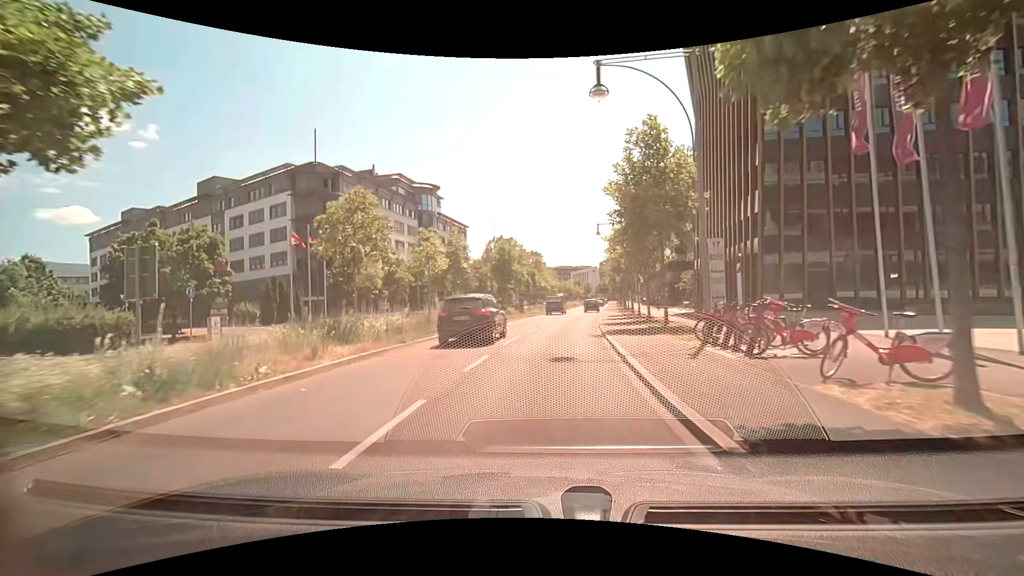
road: primary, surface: asphalt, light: Day
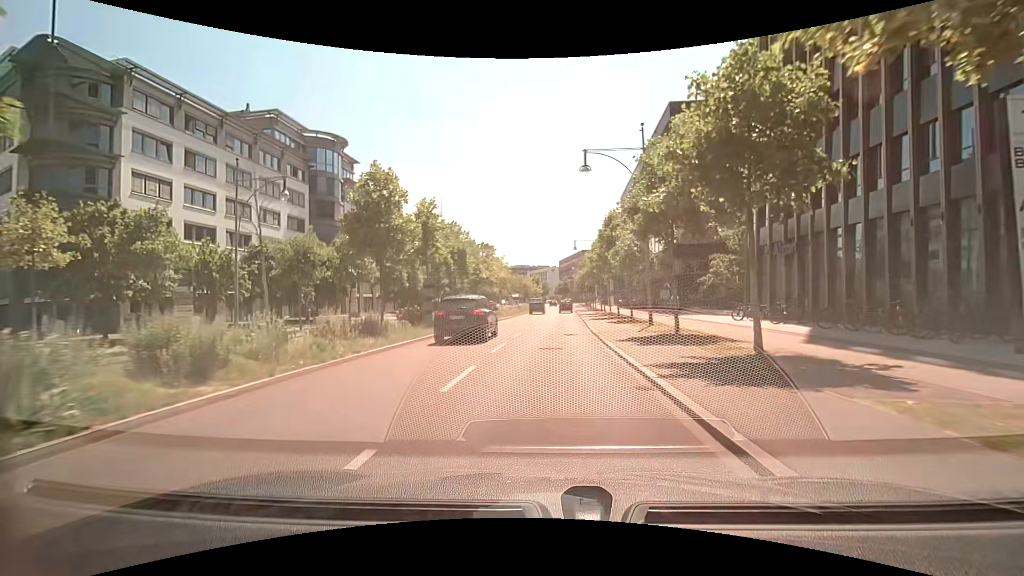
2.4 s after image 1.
(+1.2, +26.0) m; +5°
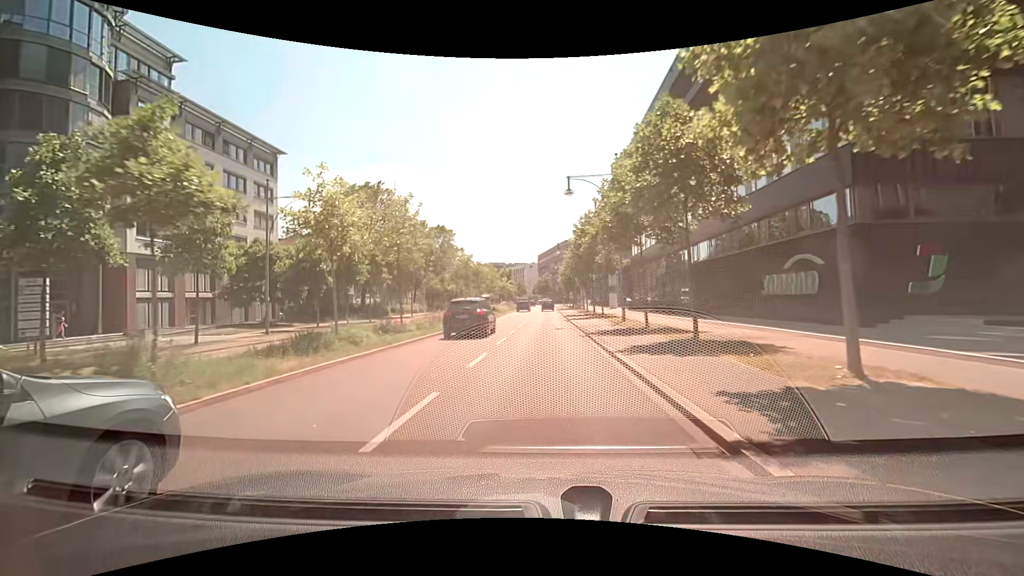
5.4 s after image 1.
(+0.7, +32.8) m; +1°
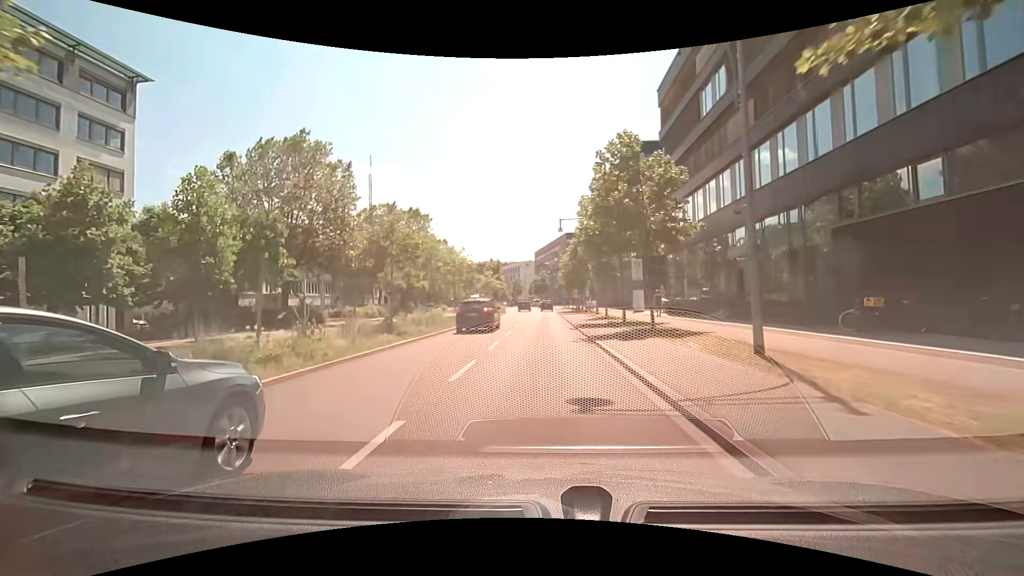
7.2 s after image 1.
(+0.3, +19.8) m; +1°
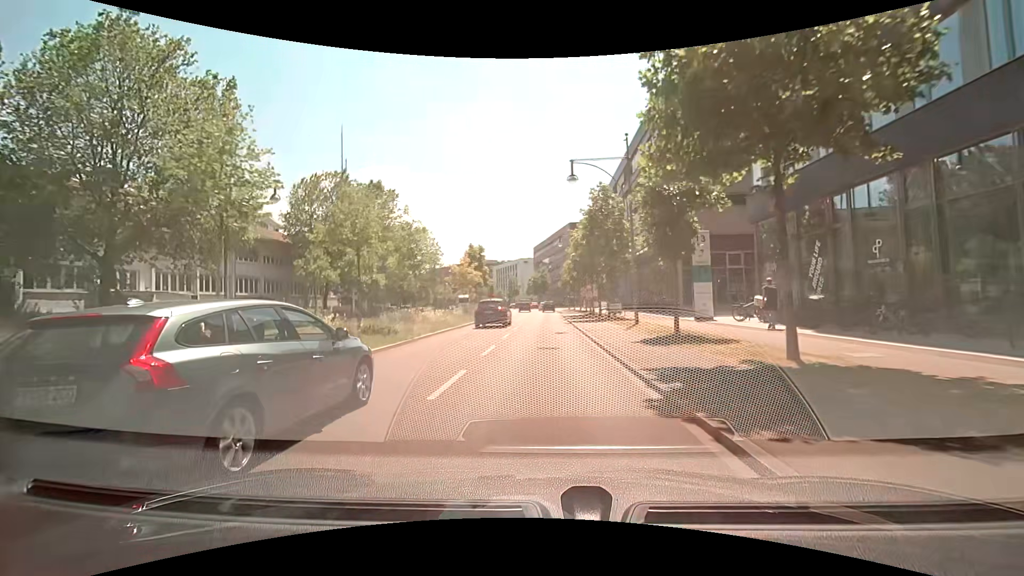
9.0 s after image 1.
(+0.1, +19.7) m; 0°
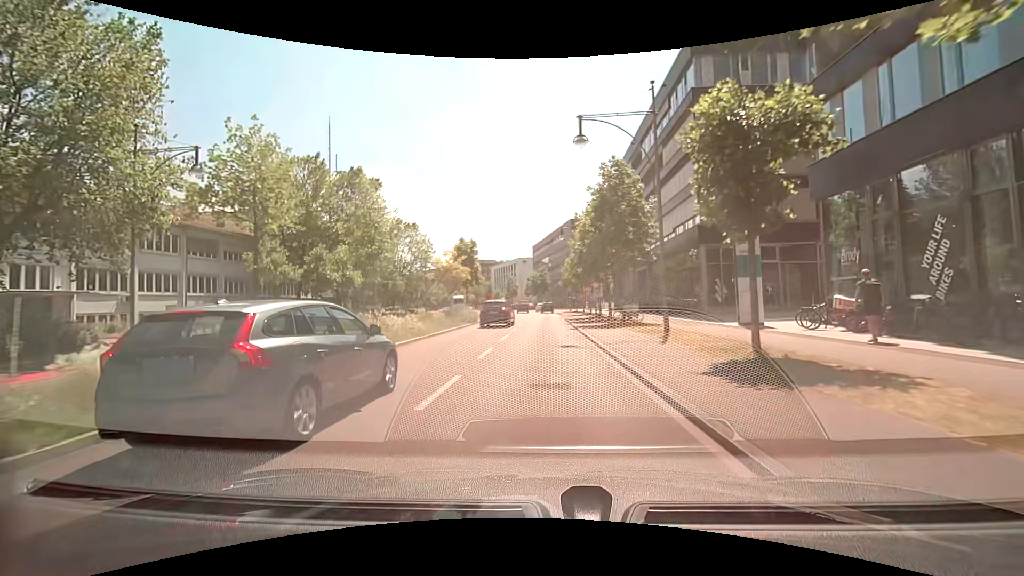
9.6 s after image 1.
(0.0, +6.6) m; +1°
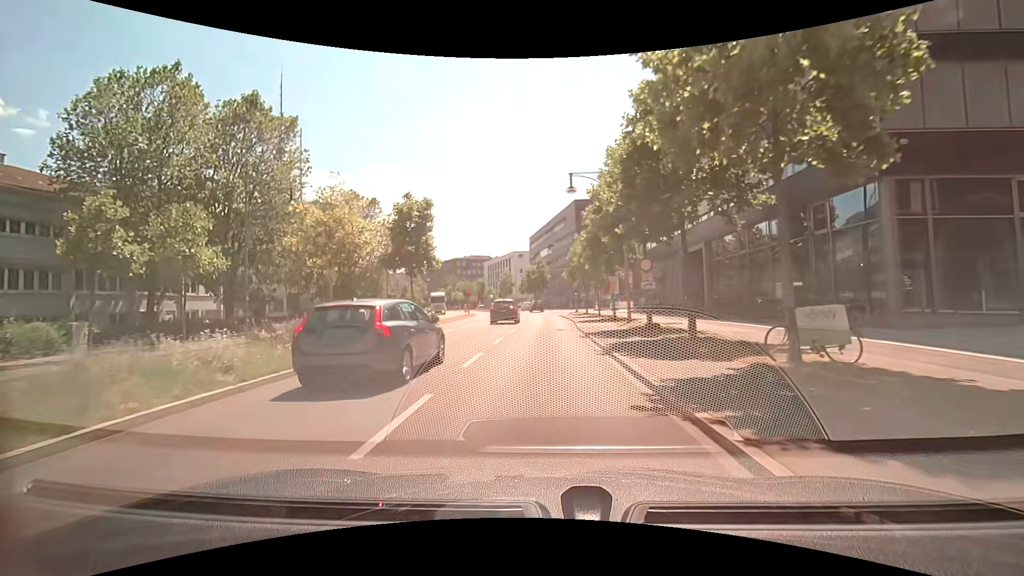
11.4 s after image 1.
(-0.2, +20.0) m; -1°
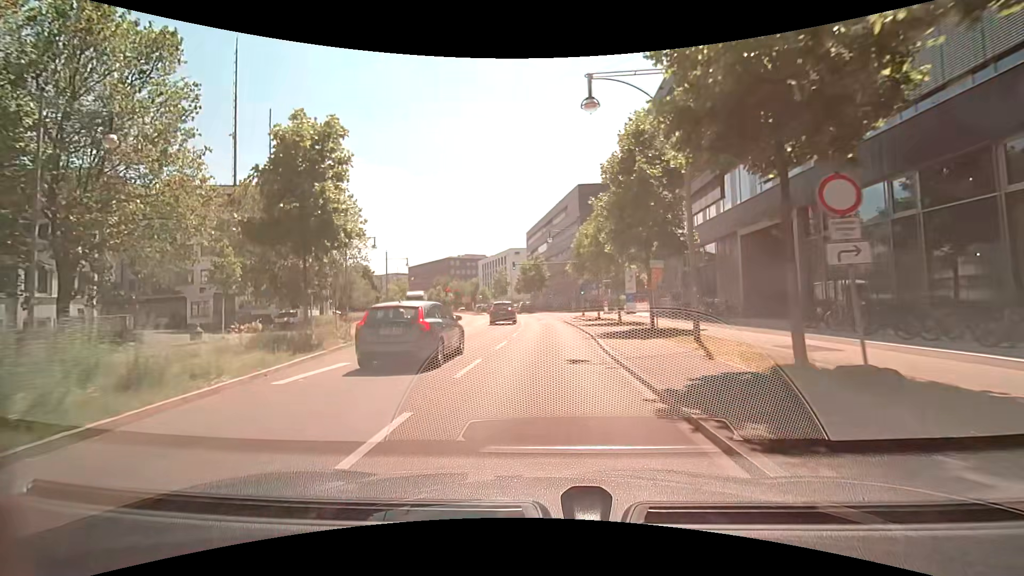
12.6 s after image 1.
(+0.2, +13.1) m; 0°
(0, +10) (0, +20) (0, +30) (0, +40) (0, +50) (-1, +60) (-2, +70) (-4, +80) (-6, +90) (-8, +99) m
